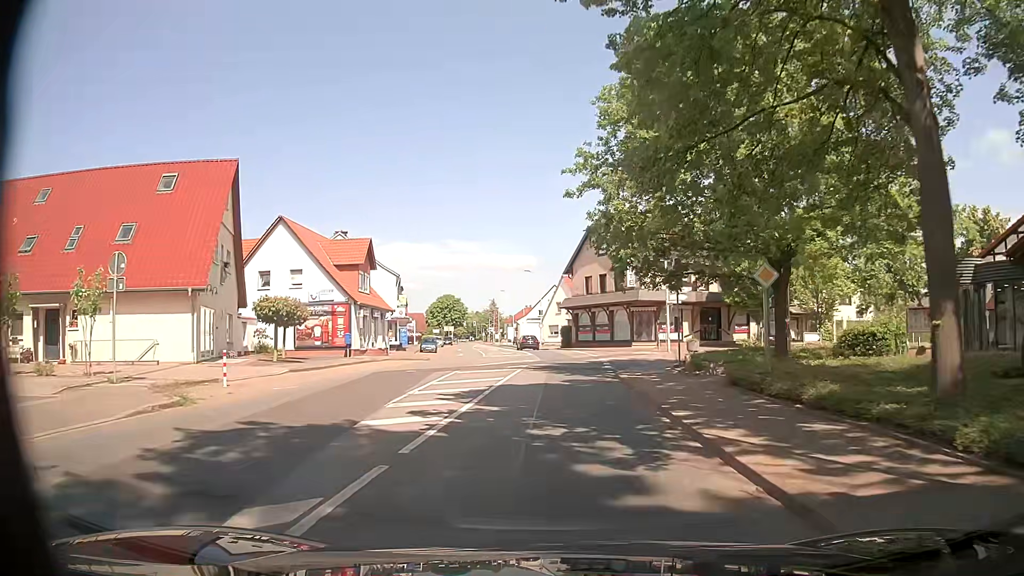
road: secondary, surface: asphalt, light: Day
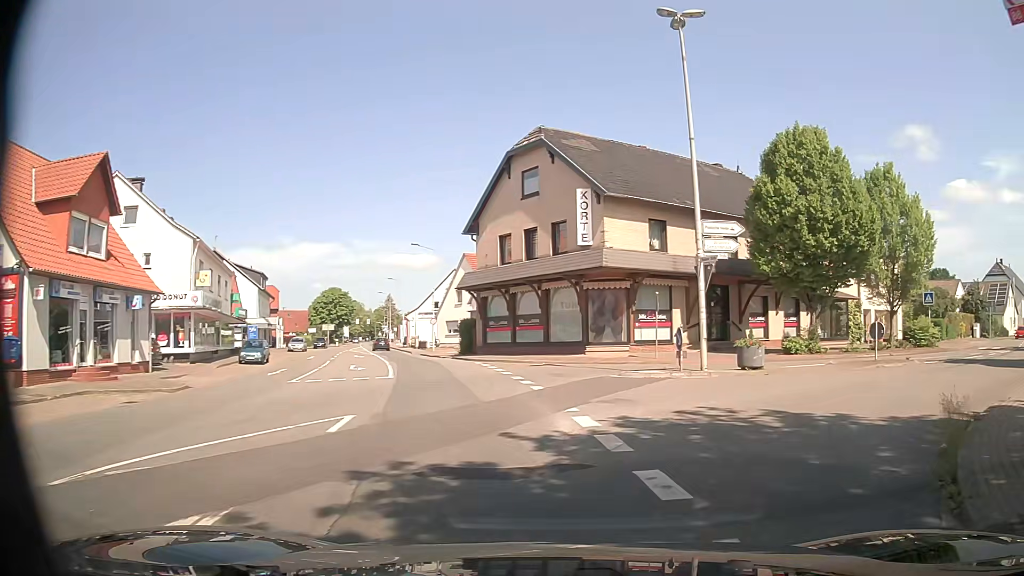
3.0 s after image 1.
(+0.5, +24.0) m; +8°
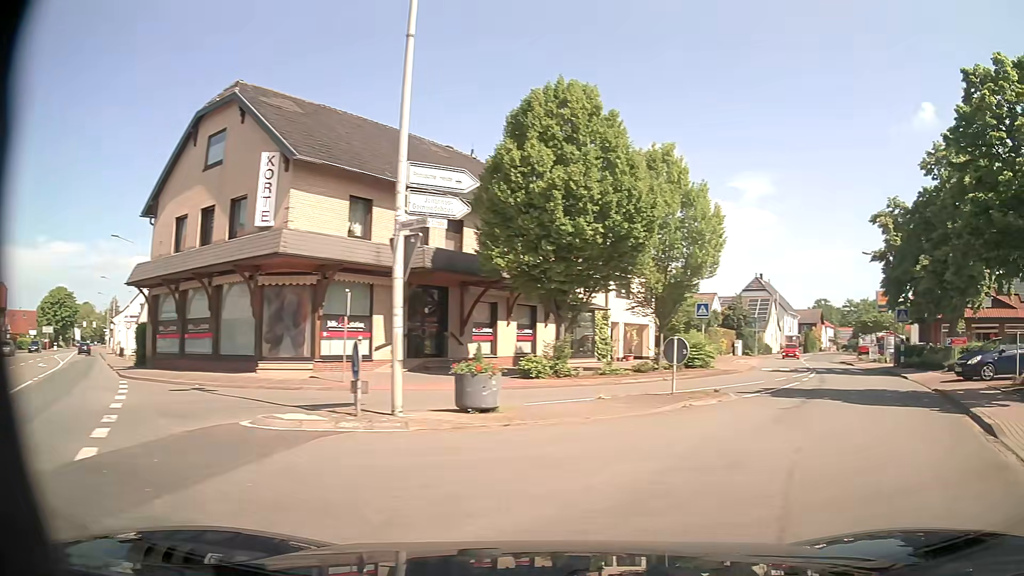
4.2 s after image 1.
(+1.4, +7.4) m; +23°
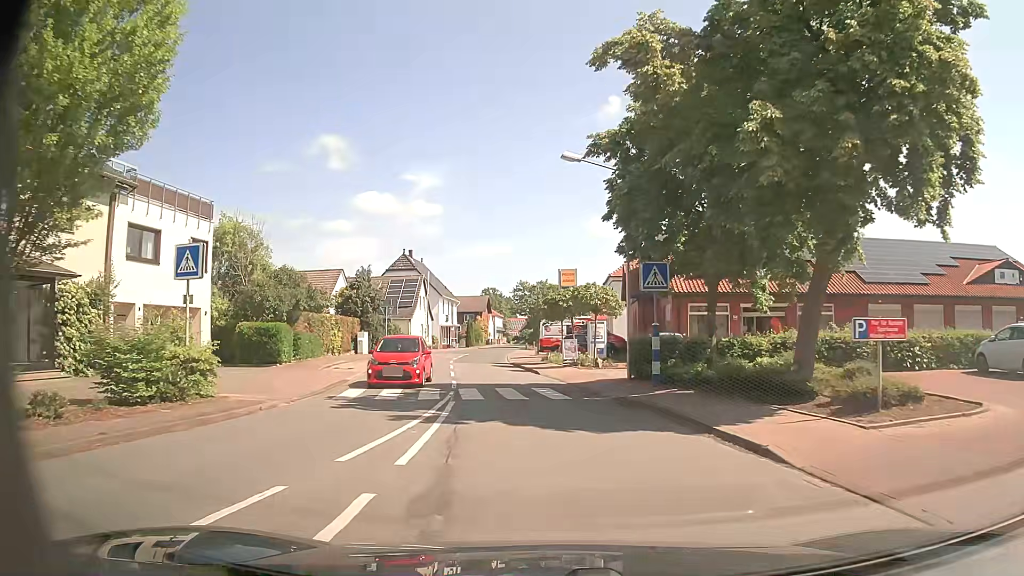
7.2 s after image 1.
(+8.0, +18.6) m; +29°
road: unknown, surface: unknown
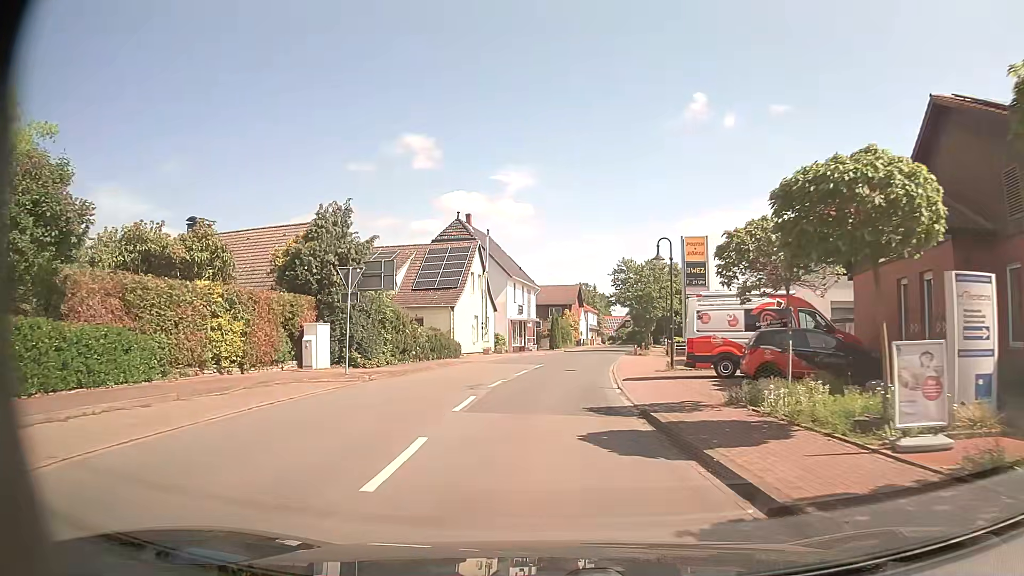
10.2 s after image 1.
(-1.7, +24.9) m; -6°
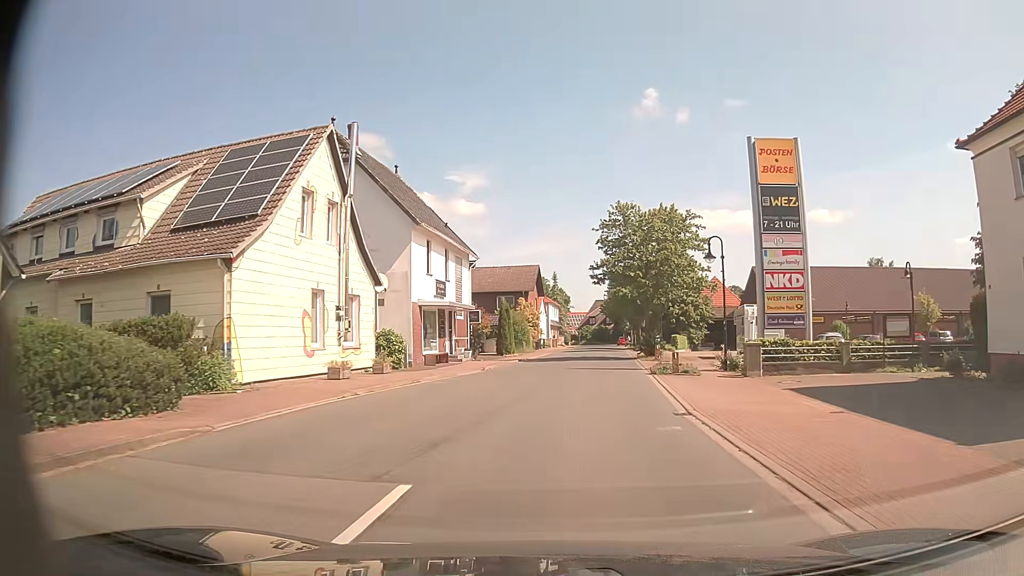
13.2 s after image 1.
(+0.1, +26.6) m; +3°
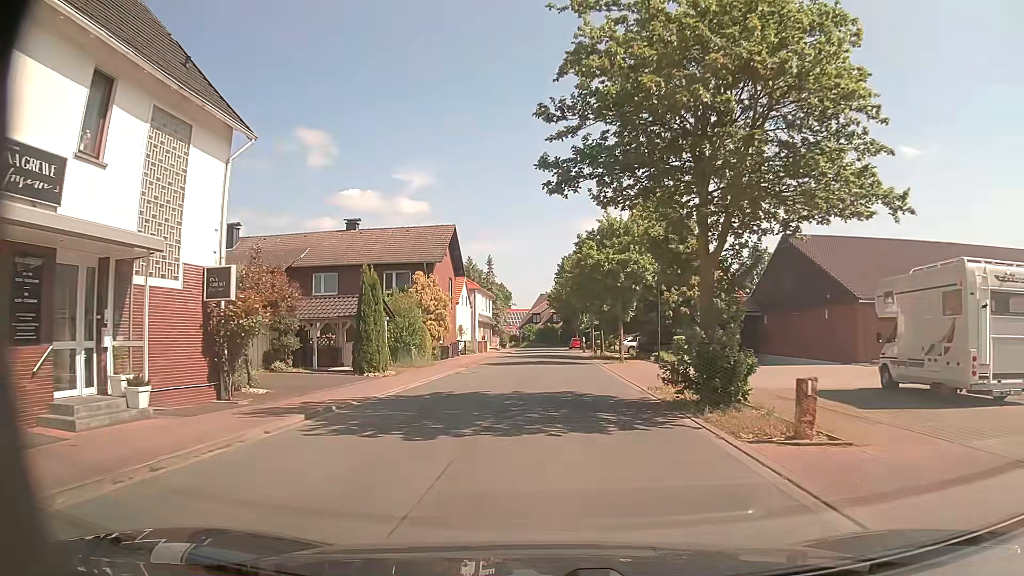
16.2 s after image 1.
(+1.5, +26.5) m; +5°
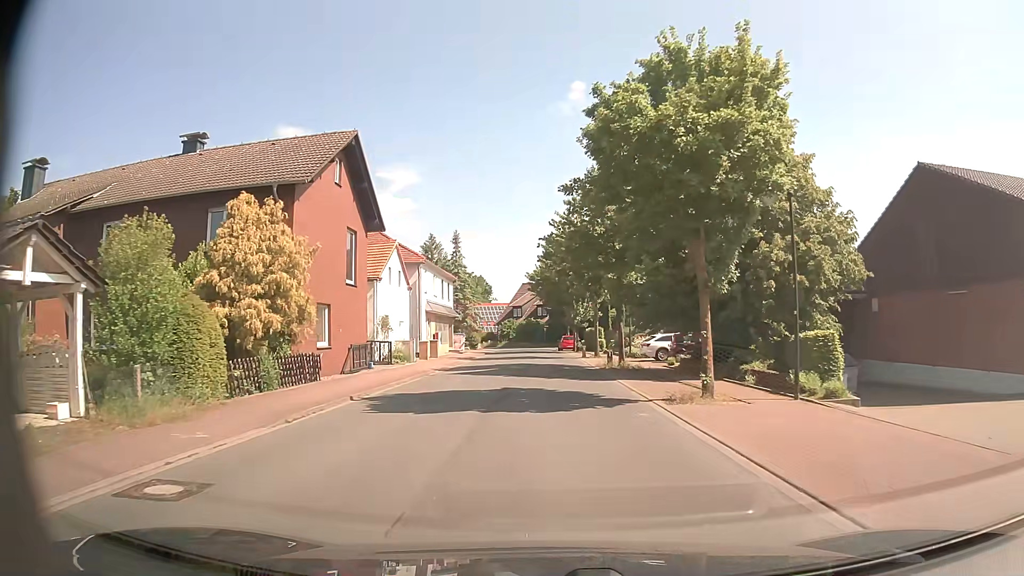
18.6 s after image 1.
(+0.1, +21.7) m; +1°
(0, +10) (0, +20) (0, +30) (0, +40) (-1, +50) (-1, +60) (-2, +70) (-2, +80) (+4, +87) (+13, +86) m
